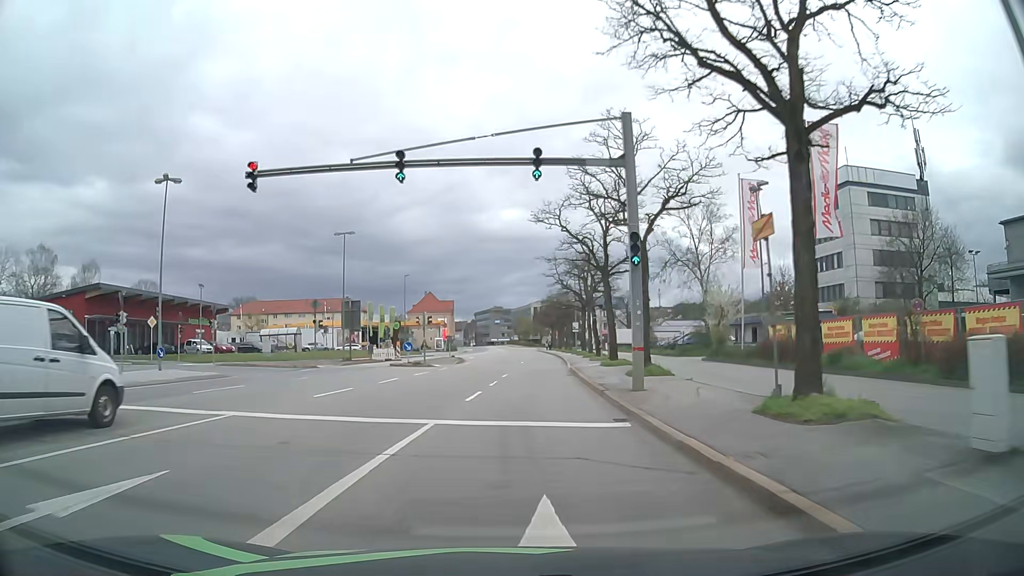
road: primary_link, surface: asphalt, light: Day
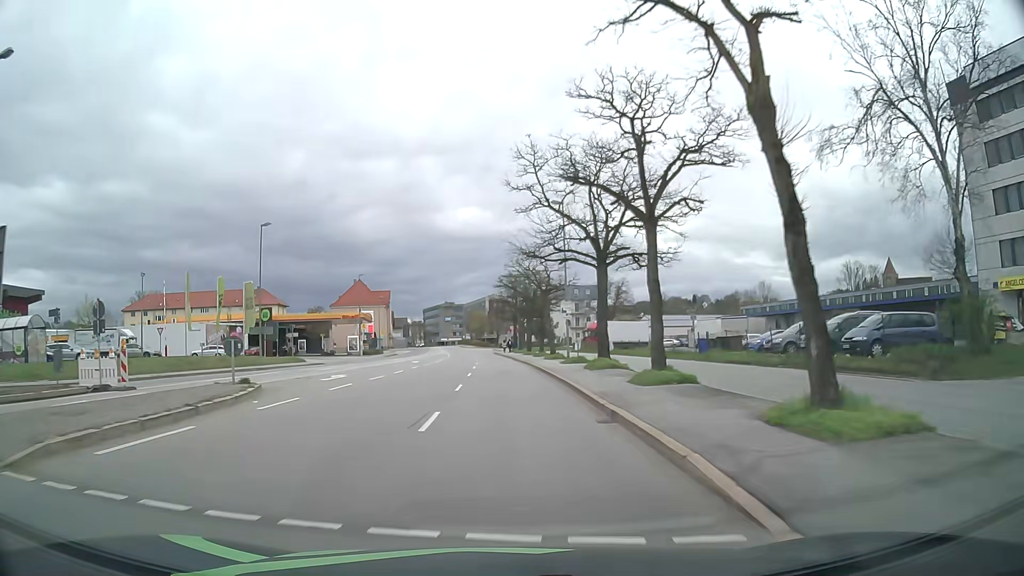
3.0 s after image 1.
(+1.4, +38.3) m; +3°
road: primary
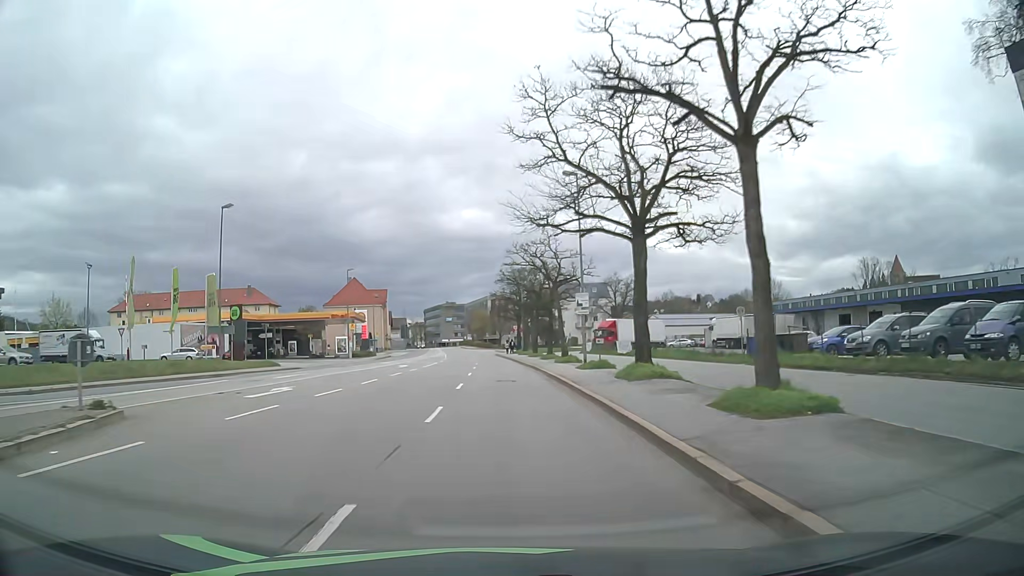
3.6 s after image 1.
(0.0, +7.7) m; 0°
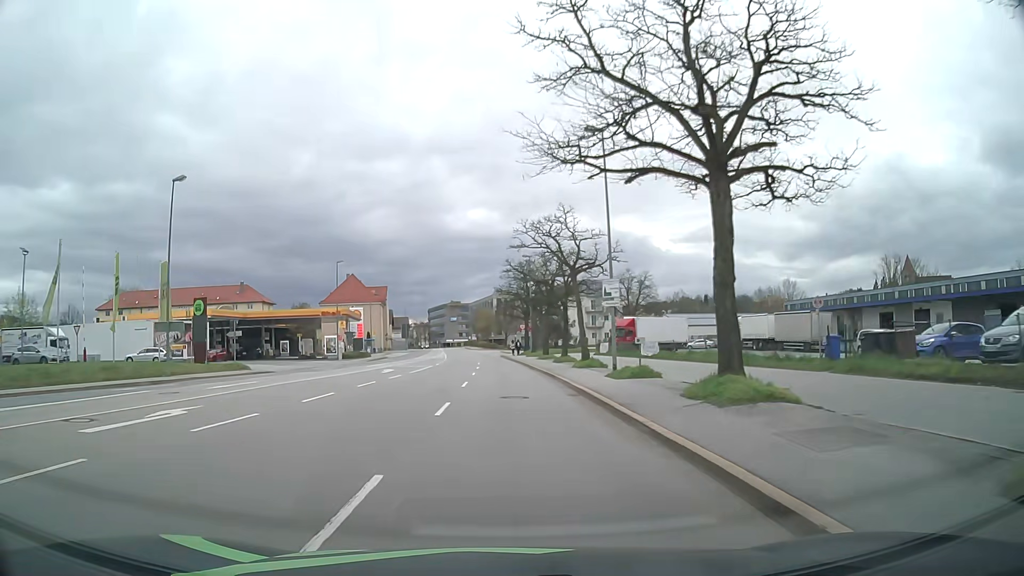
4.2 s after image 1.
(-0.1, +7.7) m; -1°
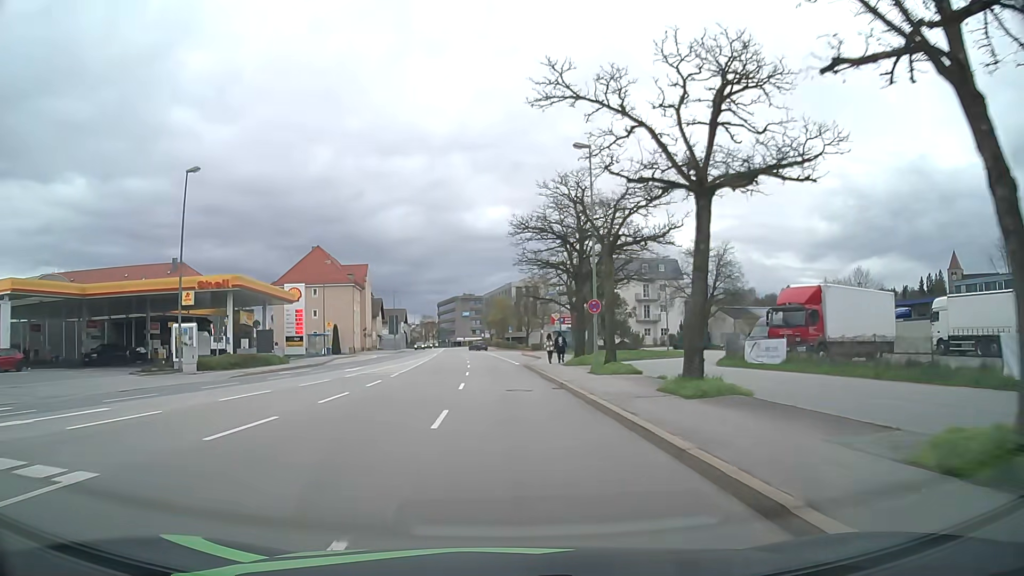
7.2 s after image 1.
(-0.6, +38.6) m; -2°
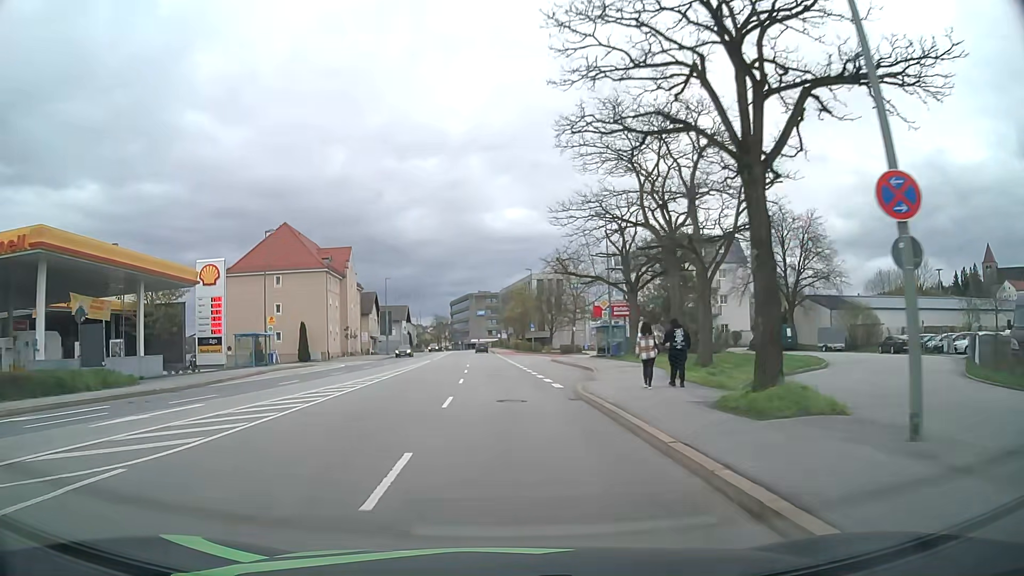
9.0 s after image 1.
(-0.4, +23.1) m; -2°
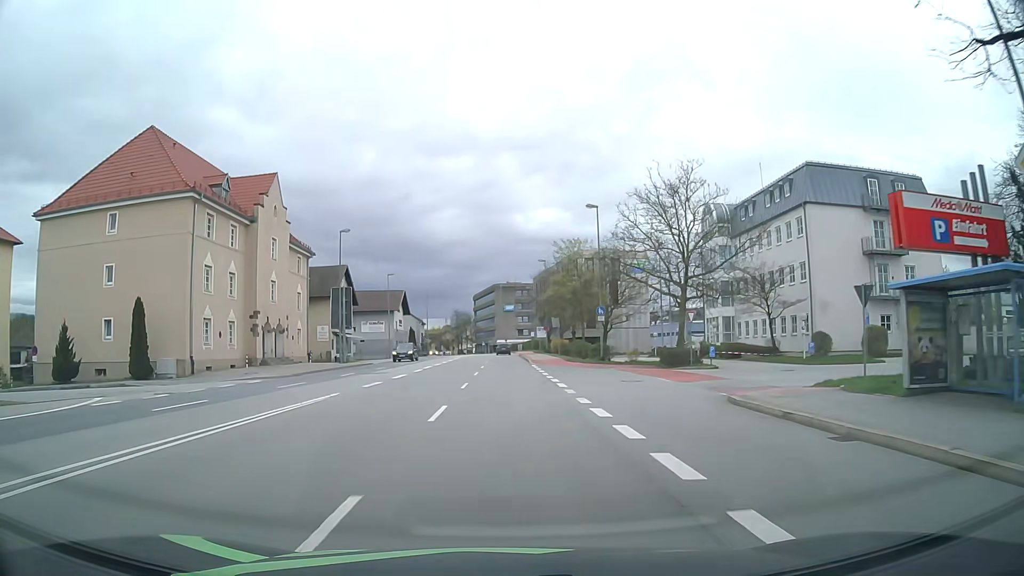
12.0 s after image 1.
(-0.8, +38.8) m; -2°
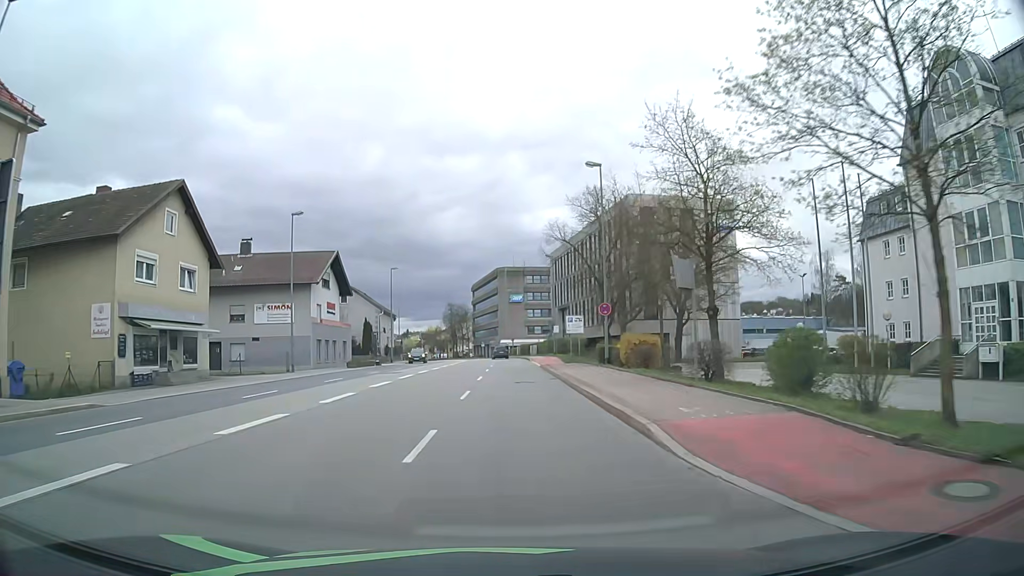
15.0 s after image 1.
(-0.3, +40.5) m; 0°
(0, +10) (0, +20) (0, +30) (0, +40) (0, +50) (0, +60) (0, +70) (-1, +80) (-2, +90) (-3, +100) m
